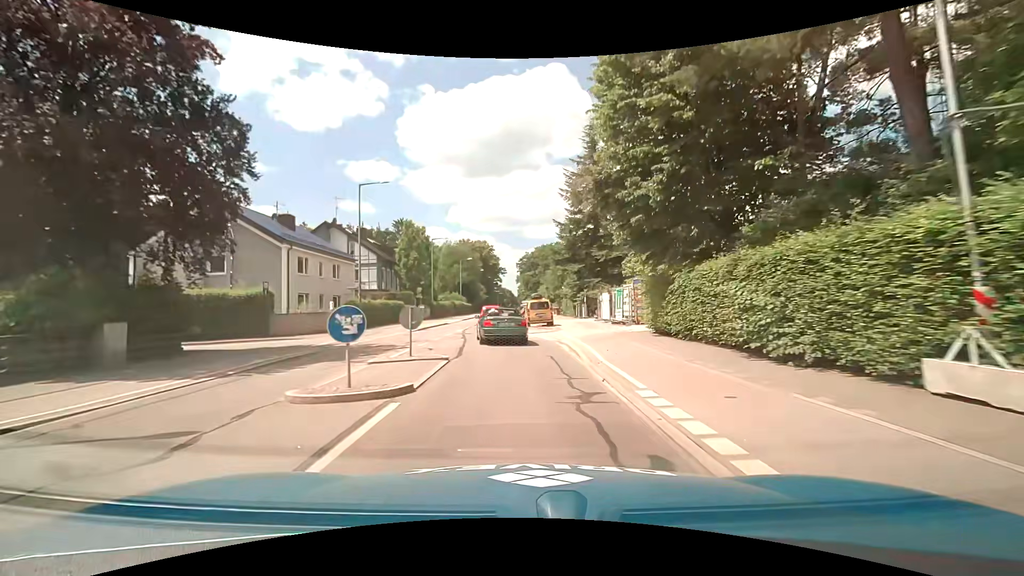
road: tertiary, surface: asphalt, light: Day
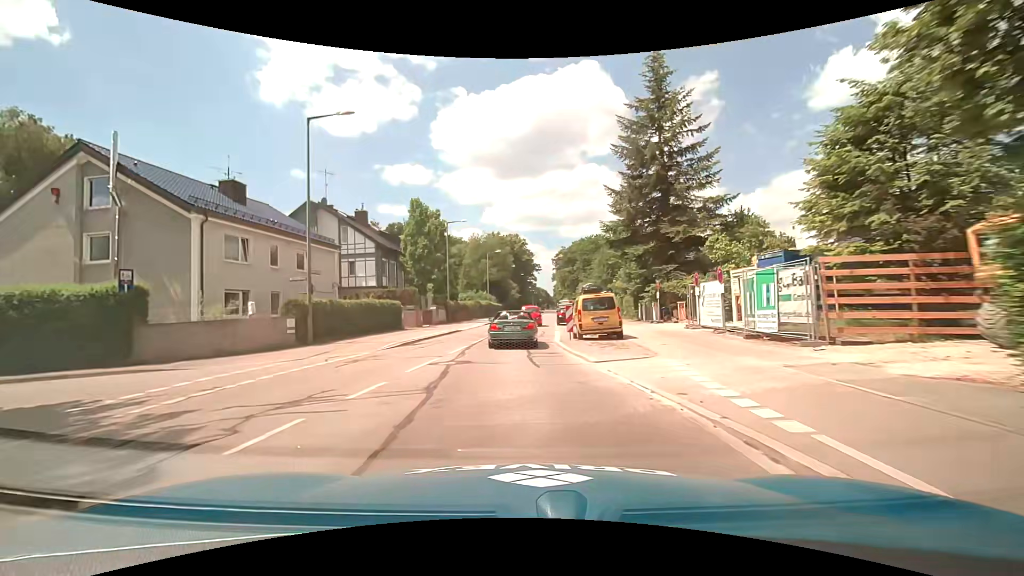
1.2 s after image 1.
(-0.2, +13.6) m; -2°
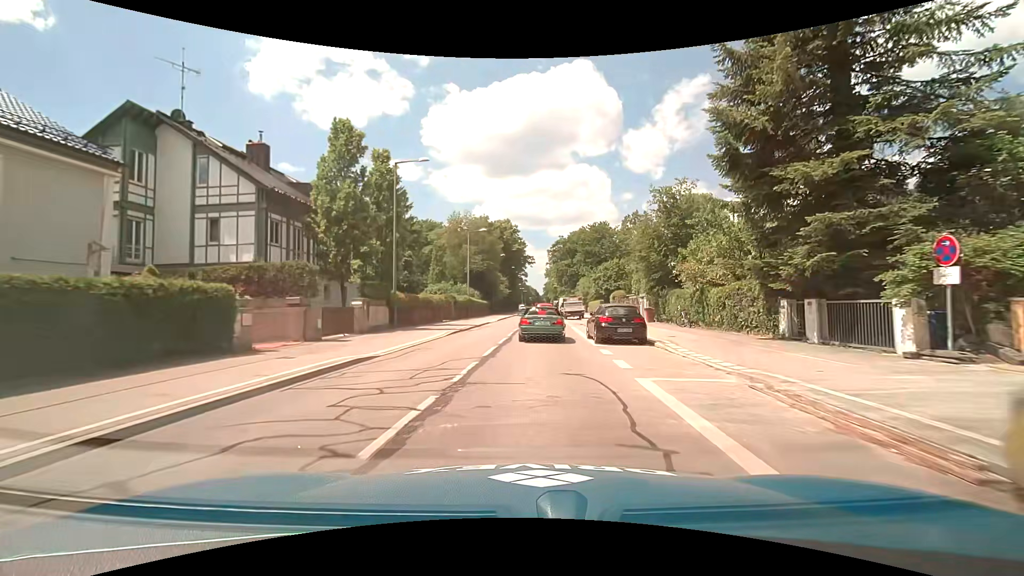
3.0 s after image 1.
(-1.0, +20.4) m; -1°
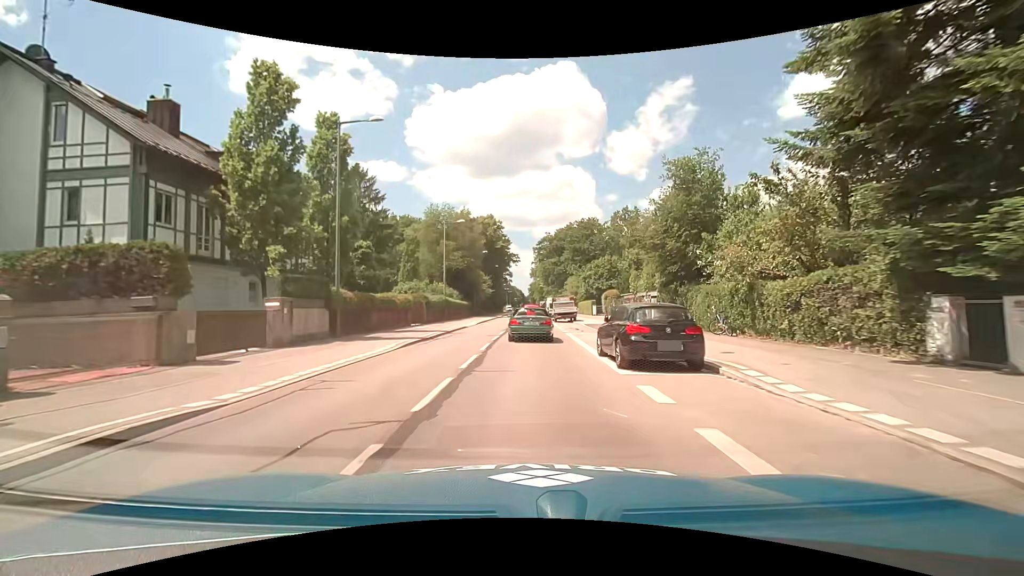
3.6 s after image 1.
(+0.1, +7.0) m; +2°
(0, +10) (0, +20) (0, +30) (+1, +40) (+1, +50) (+1, +60) (+1, +70) (+1, +80) (+2, +90) (+2, +100) m
